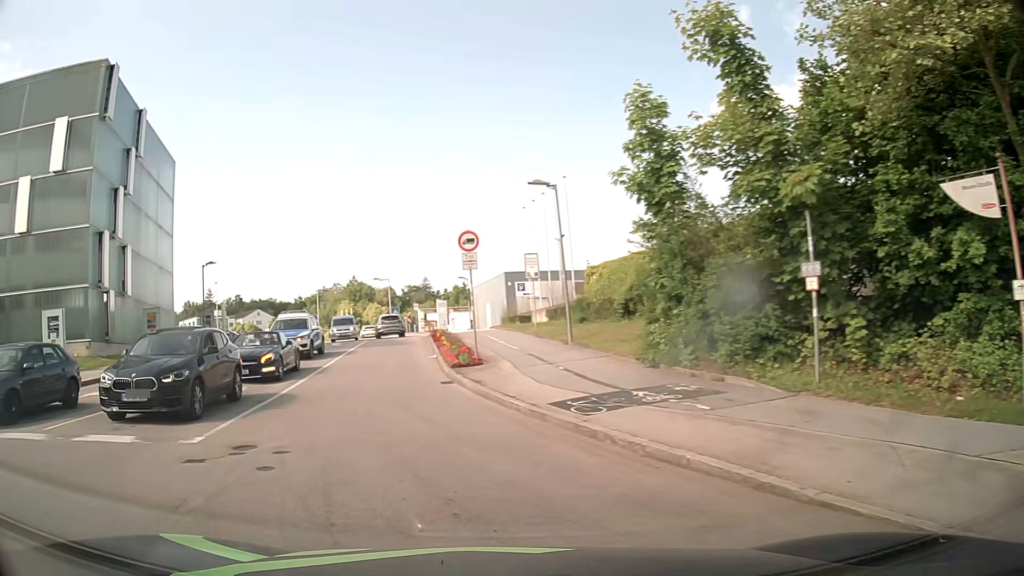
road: residential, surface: asphalt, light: Day
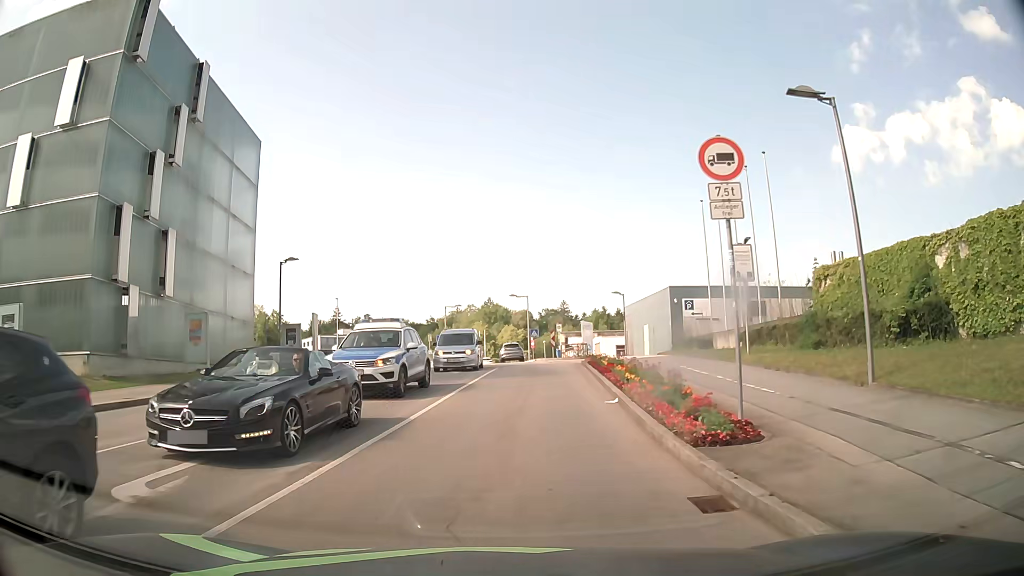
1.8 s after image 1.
(-1.6, +10.5) m; -11°
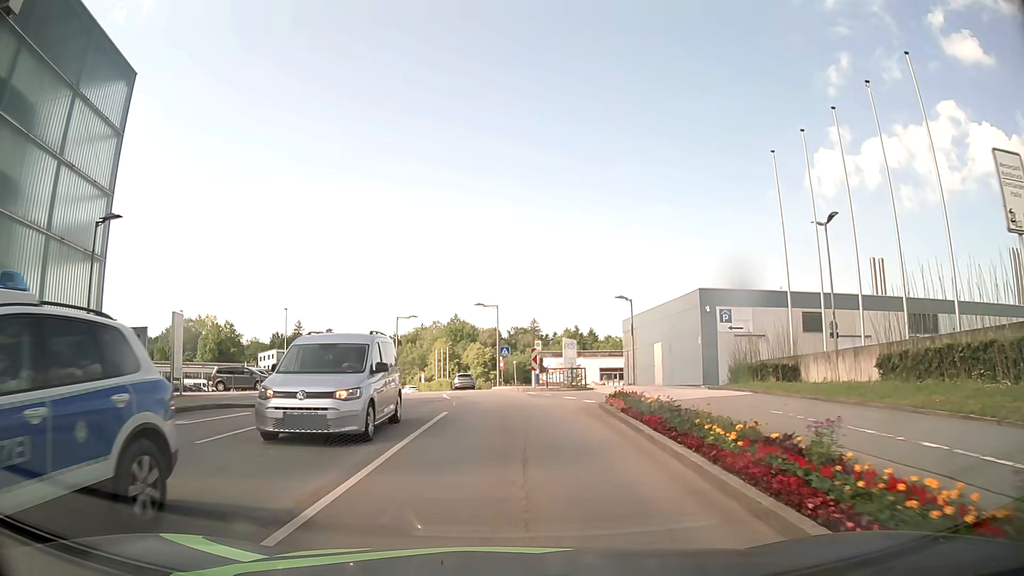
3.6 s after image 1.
(+0.3, +14.1) m; +4°
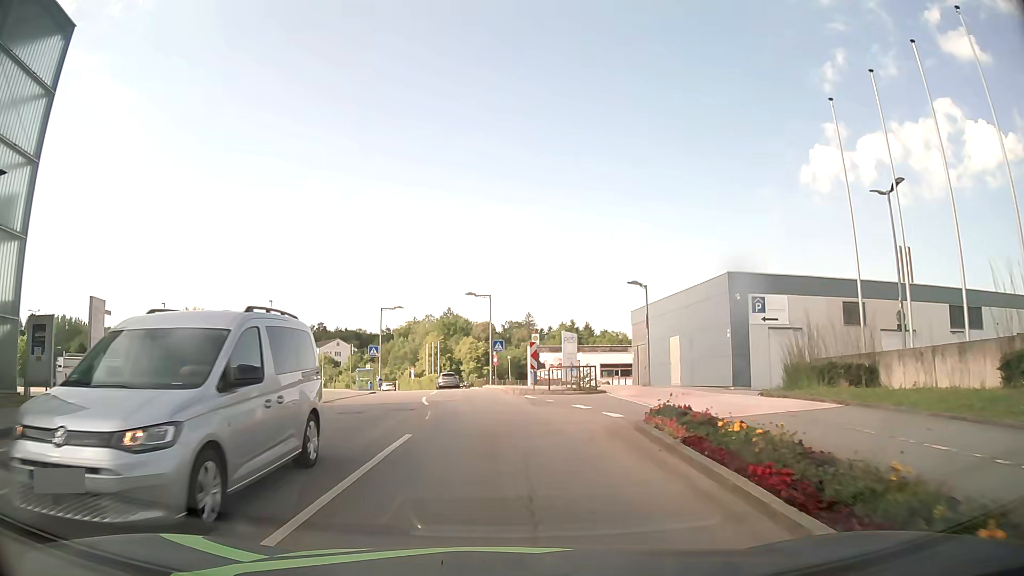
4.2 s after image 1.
(0.0, +5.4) m; 0°
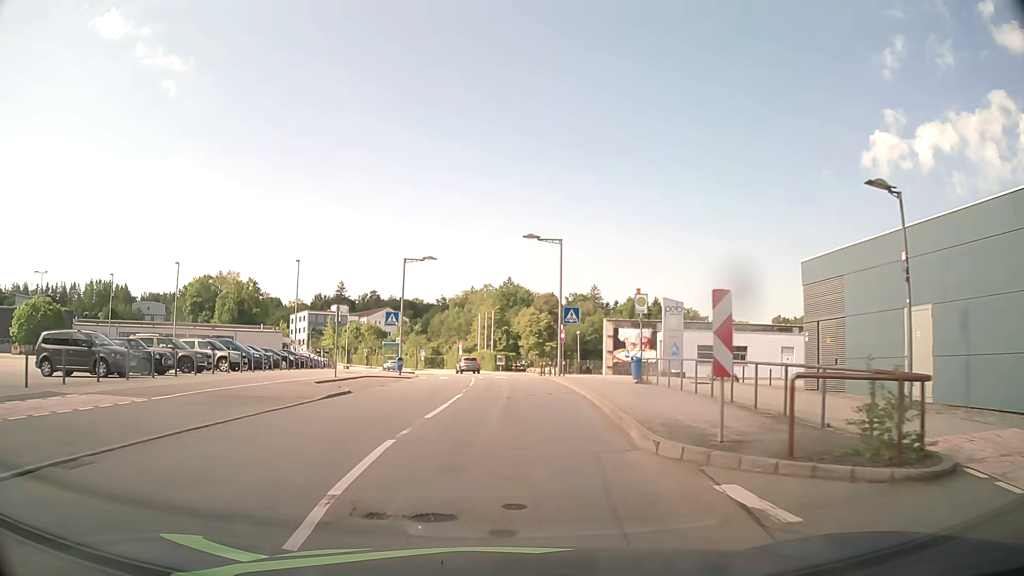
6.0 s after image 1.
(-0.7, +17.4) m; -5°
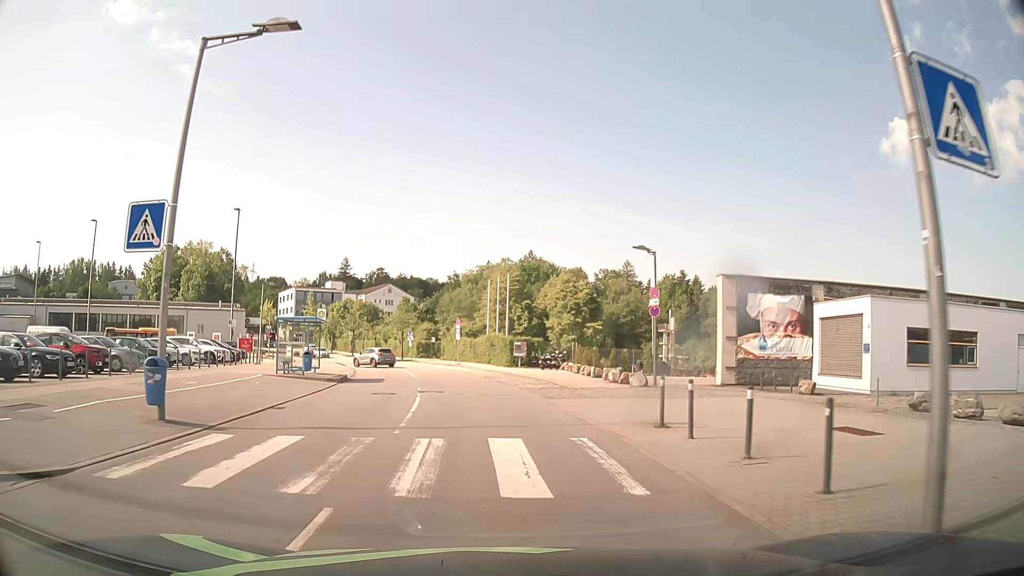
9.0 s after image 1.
(-0.2, +30.2) m; -2°
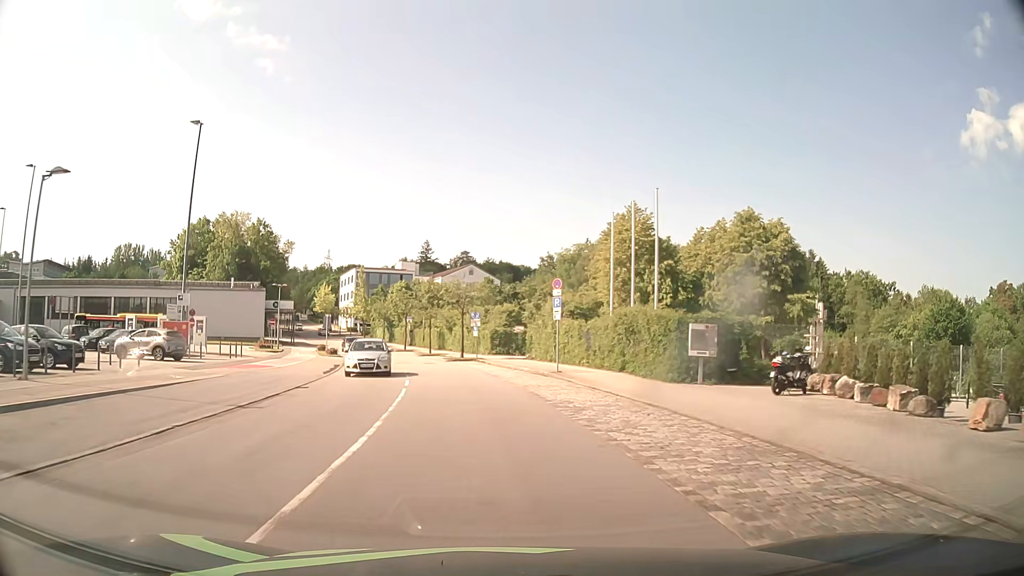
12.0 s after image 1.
(-2.0, +29.7) m; -8°
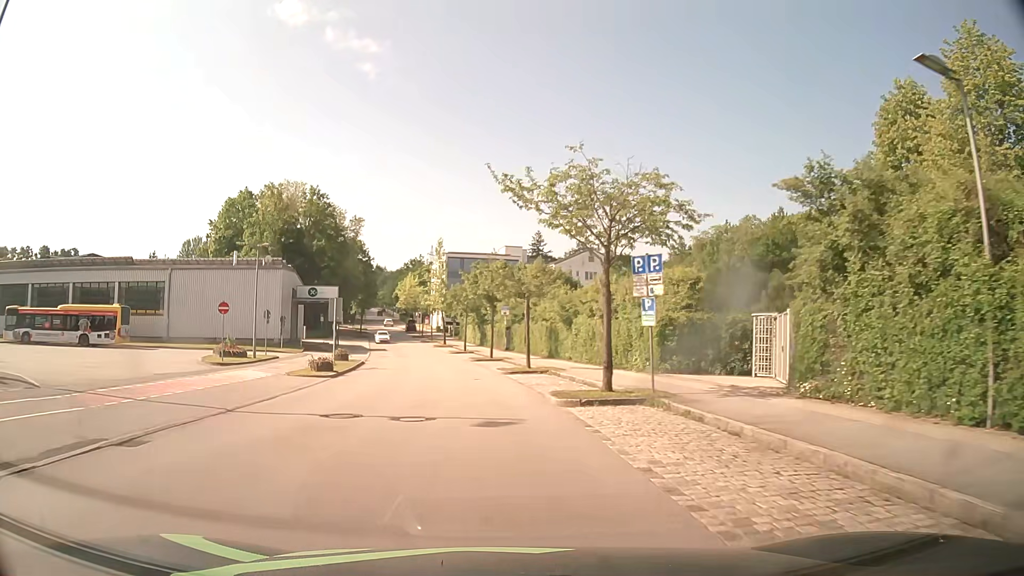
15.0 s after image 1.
(-2.3, +30.1) m; -10°
(0, +10) (-1, +20) (-2, +30) (-4, +40) (-5, +50) (-7, +59) (-9, +69) (-11, +79) (-14, +89) (-16, +99) m
